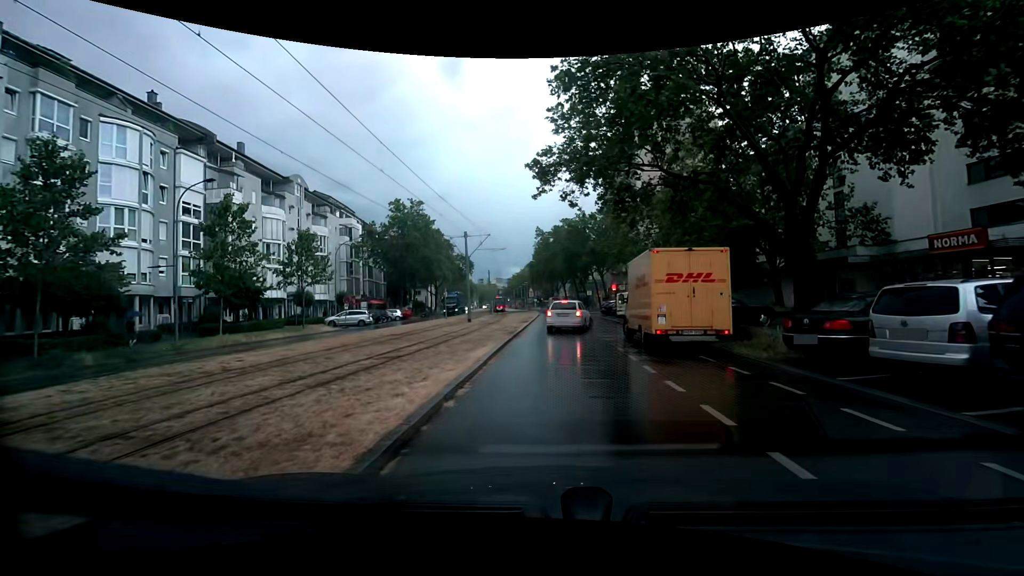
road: tertiary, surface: asphalt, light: Day
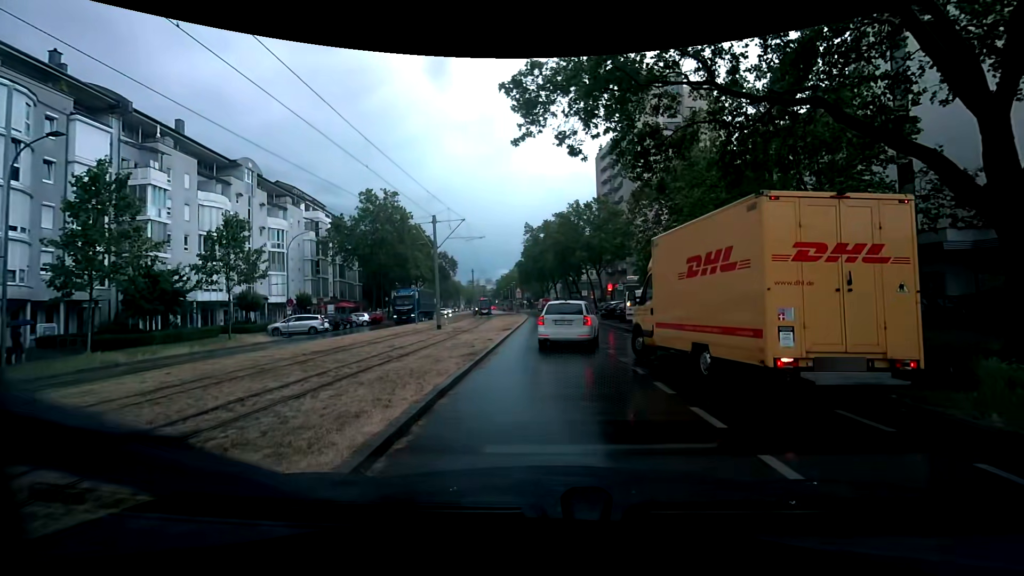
(+0.1, +7.9) m; +2°
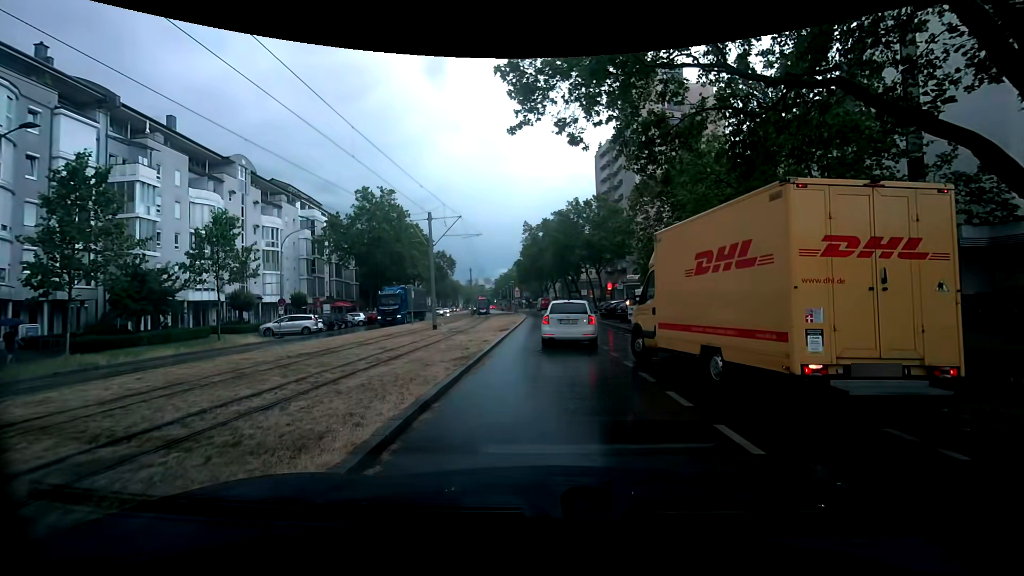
(0.0, +0.9) m; +1°
